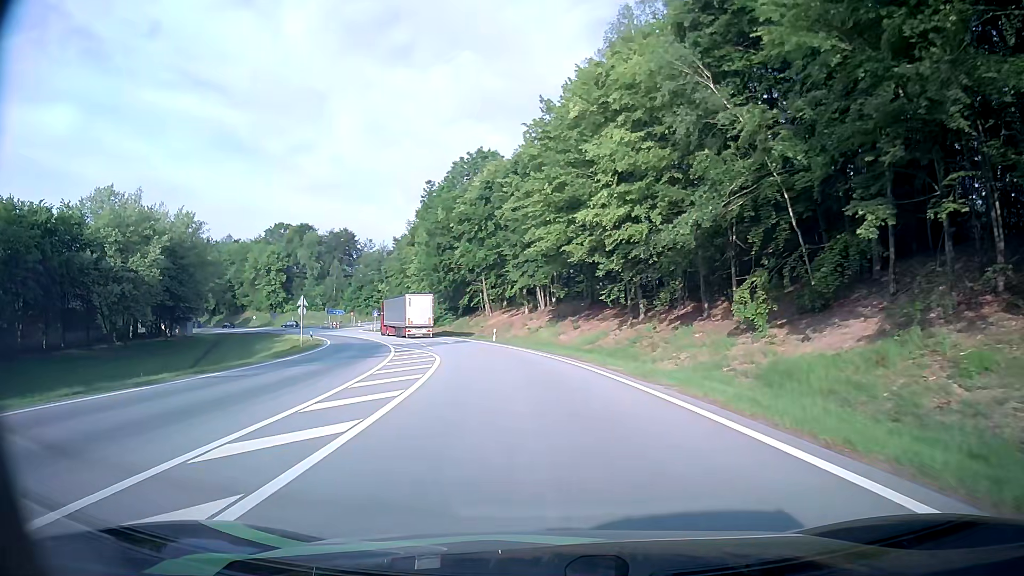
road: motorway_link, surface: asphalt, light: Day
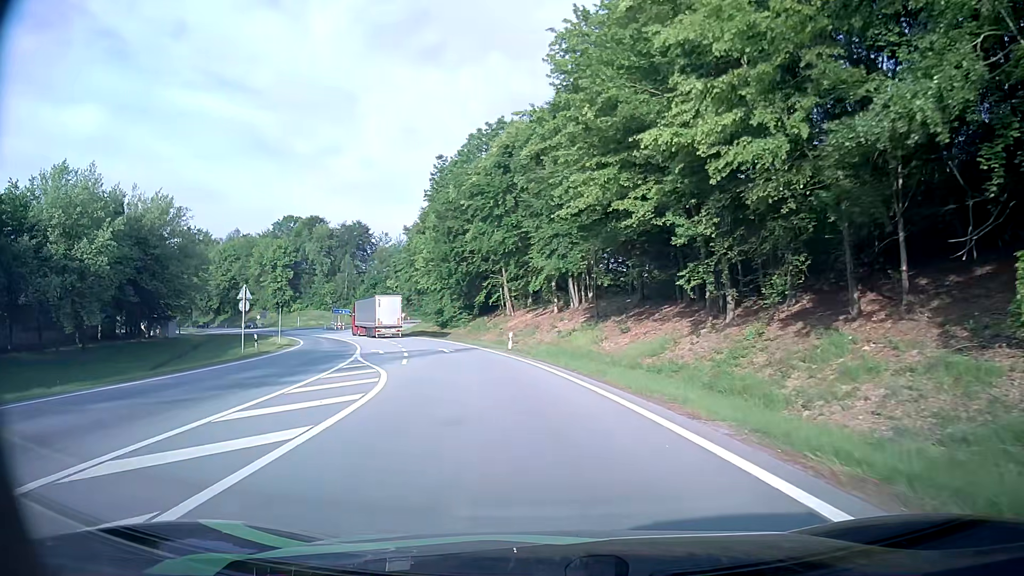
(-0.2, +14.1) m; -2°
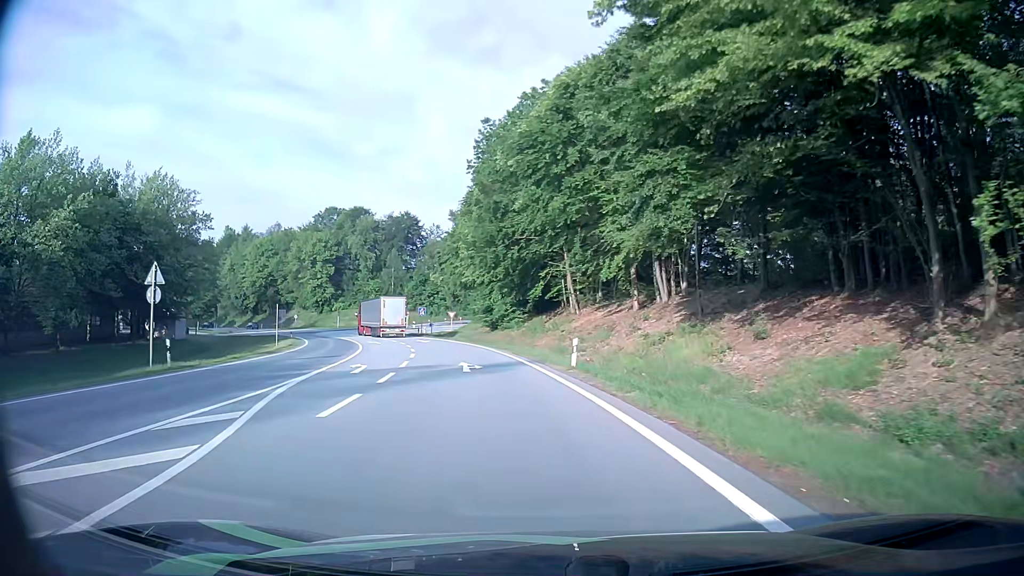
(-0.6, +14.0) m; -6°
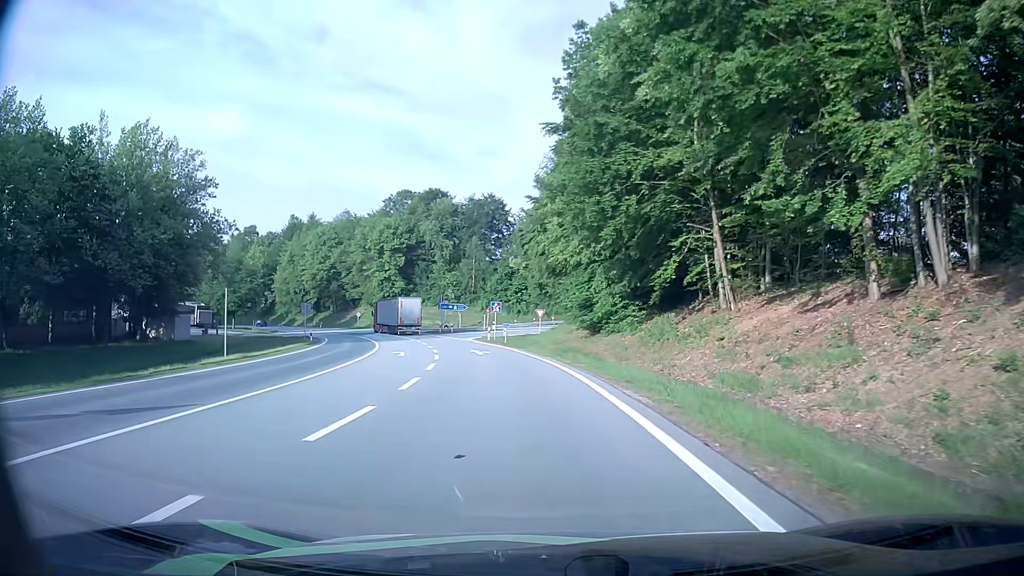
(-1.6, +20.5) m; -8°
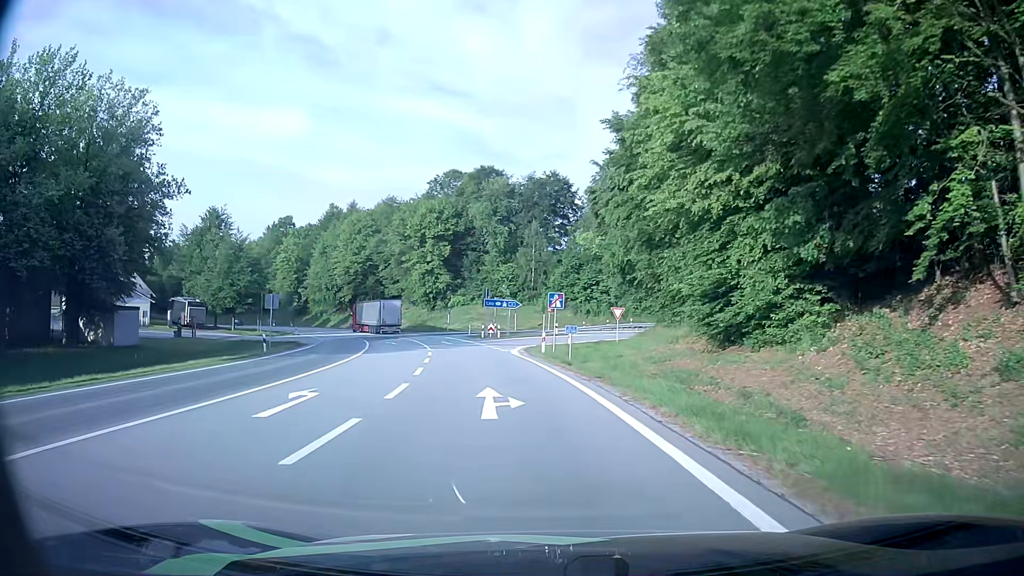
(-1.0, +19.7) m; -5°
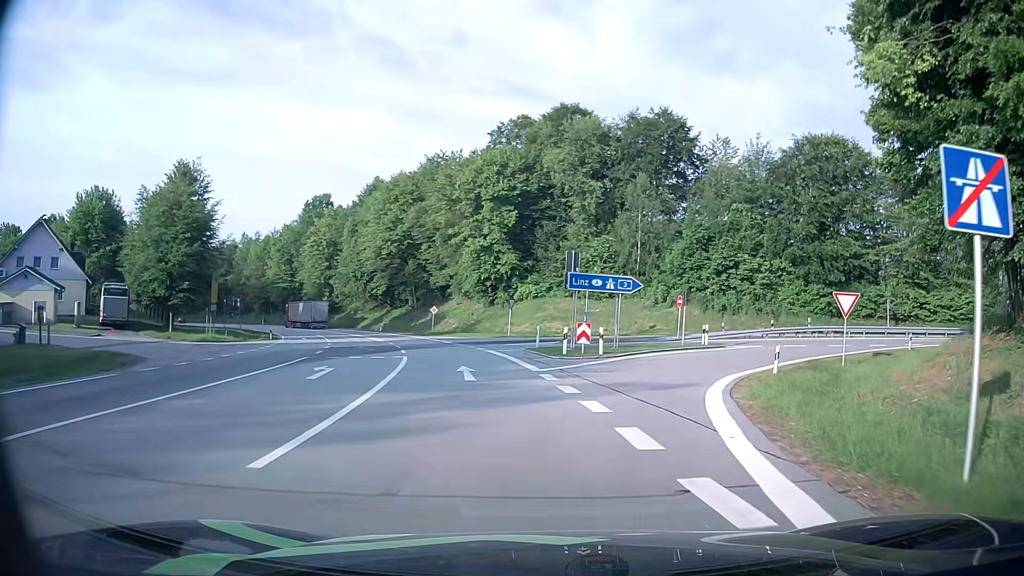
(-3.1, +30.9) m; -7°
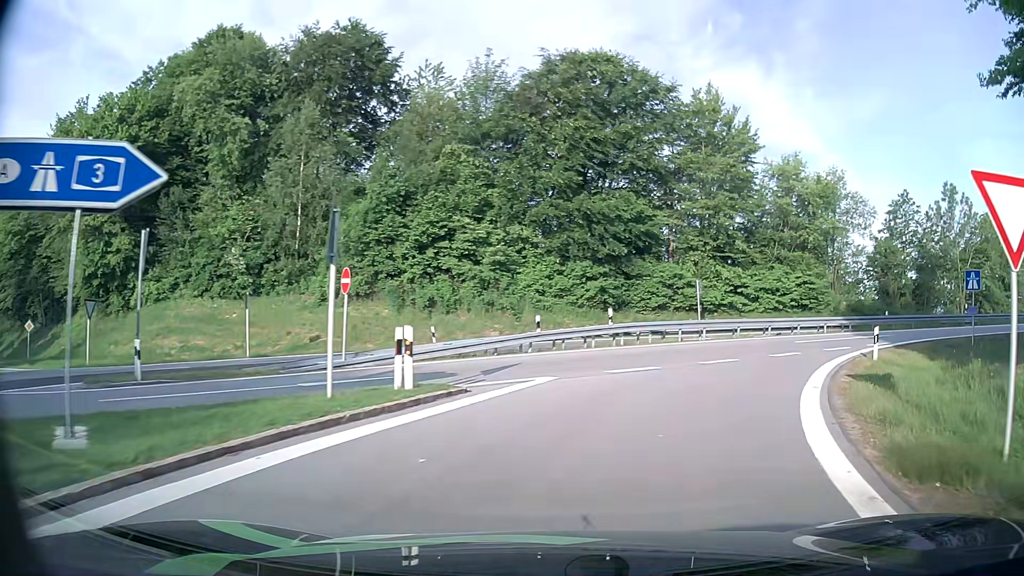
(+4.5, +22.5) m; +26°
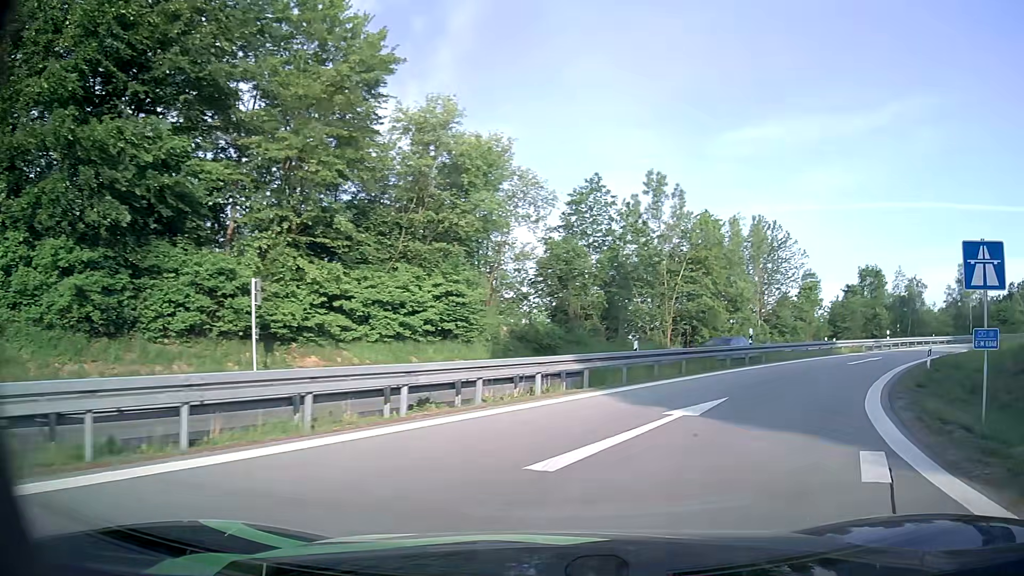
(+4.9, +19.0) m; +32°
(+2, +10) (+7, +19) (+13, +27) (+19, +34) (+27, +41) (+35, +47) (+43, +52) (+52, +57) (+61, +61) (+70, +64) m
